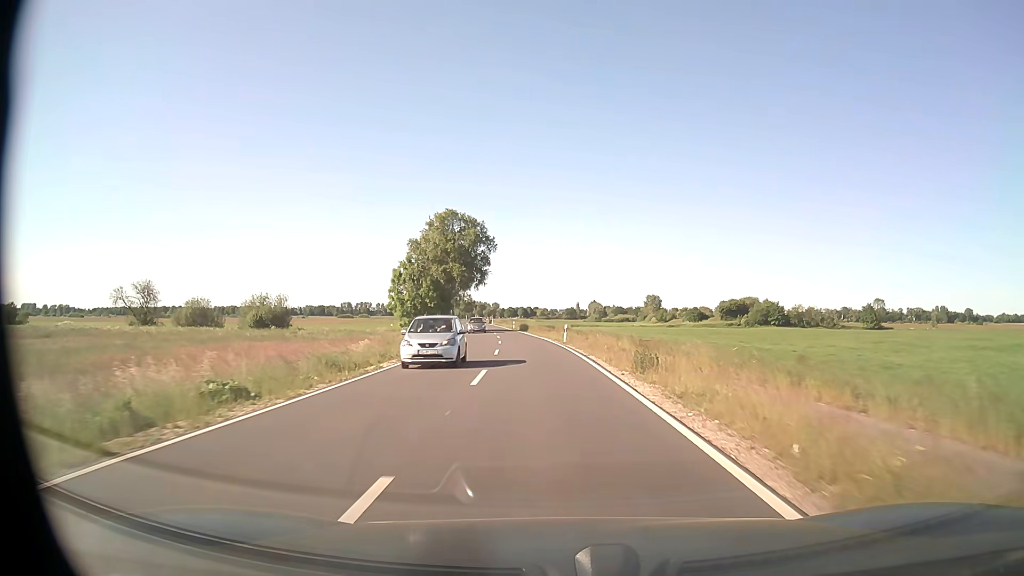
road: secondary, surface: asphalt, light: Day
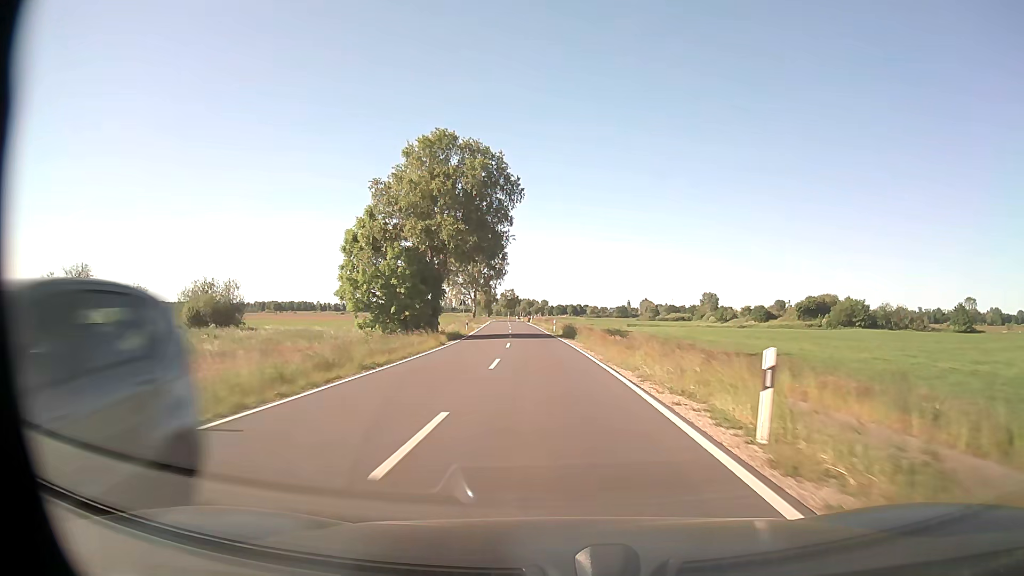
(-1.2, +32.7) m; -4°
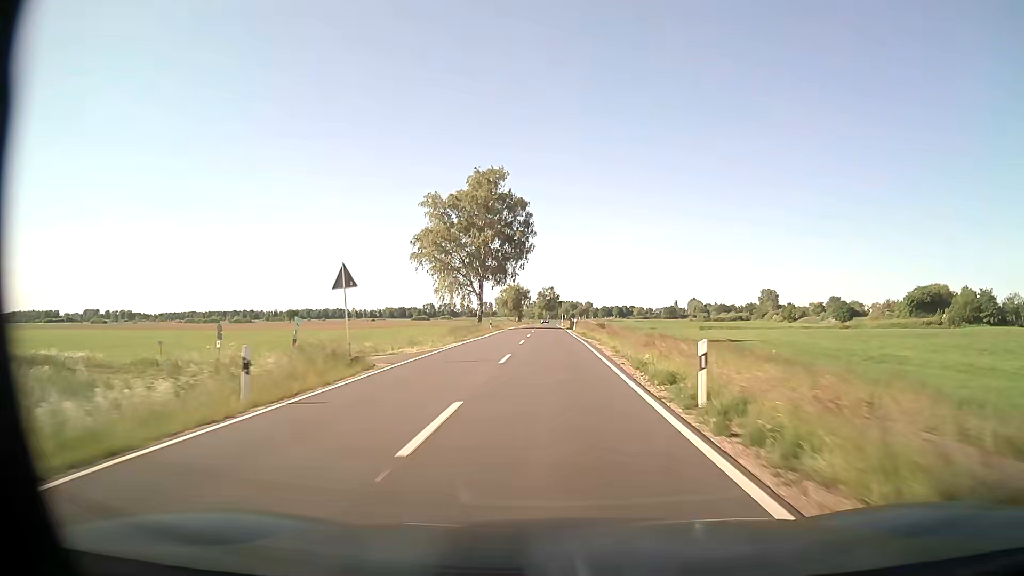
(-1.8, +47.7) m; -4°
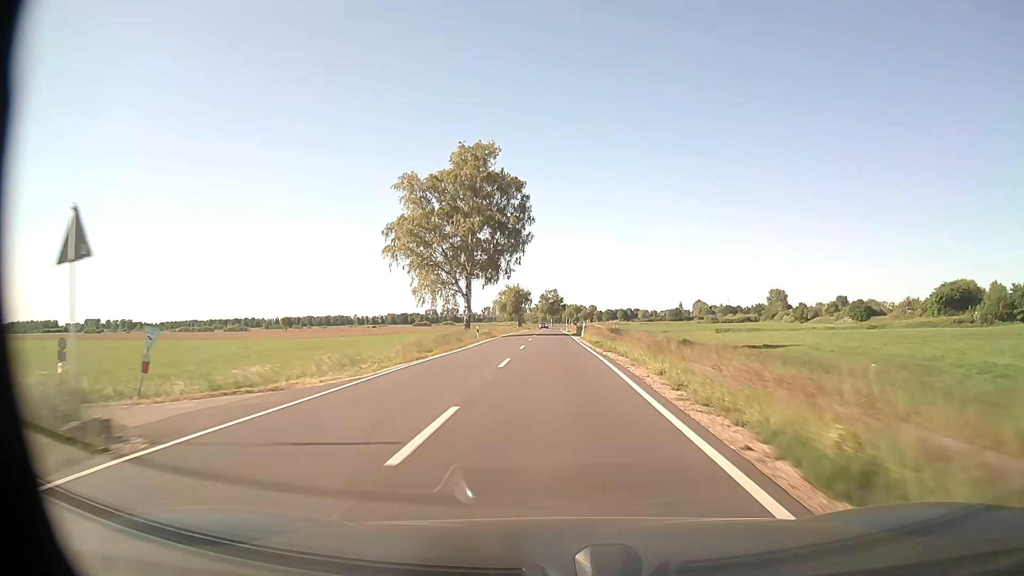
(-0.1, +12.6) m; 0°
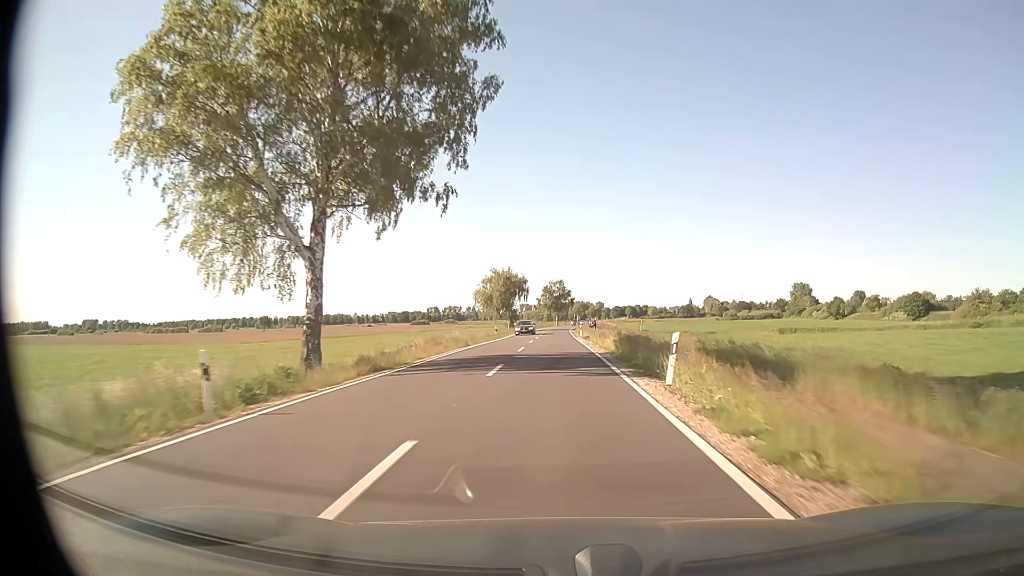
(-0.3, +39.3) m; -1°
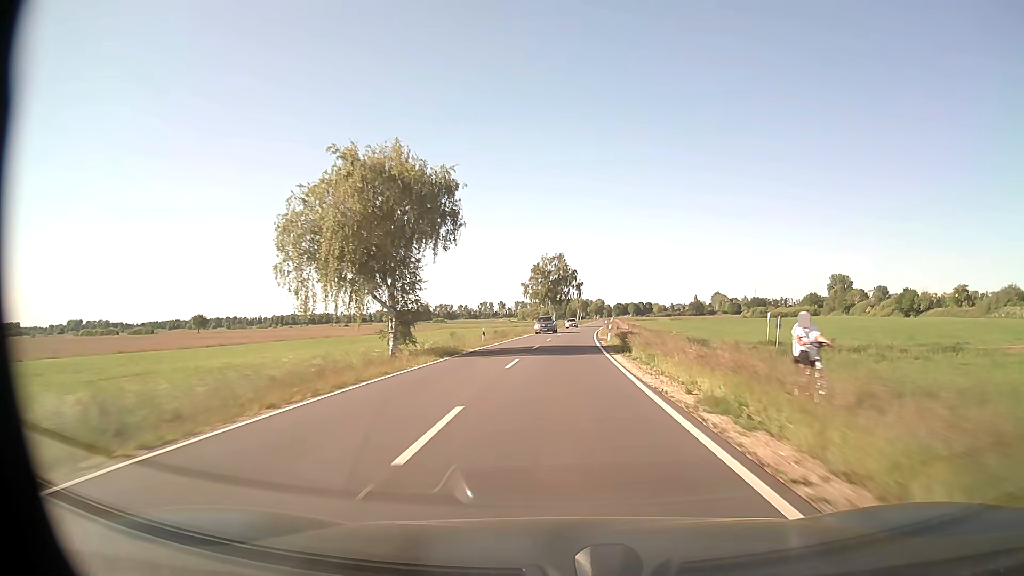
(-0.3, +69.8) m; 0°
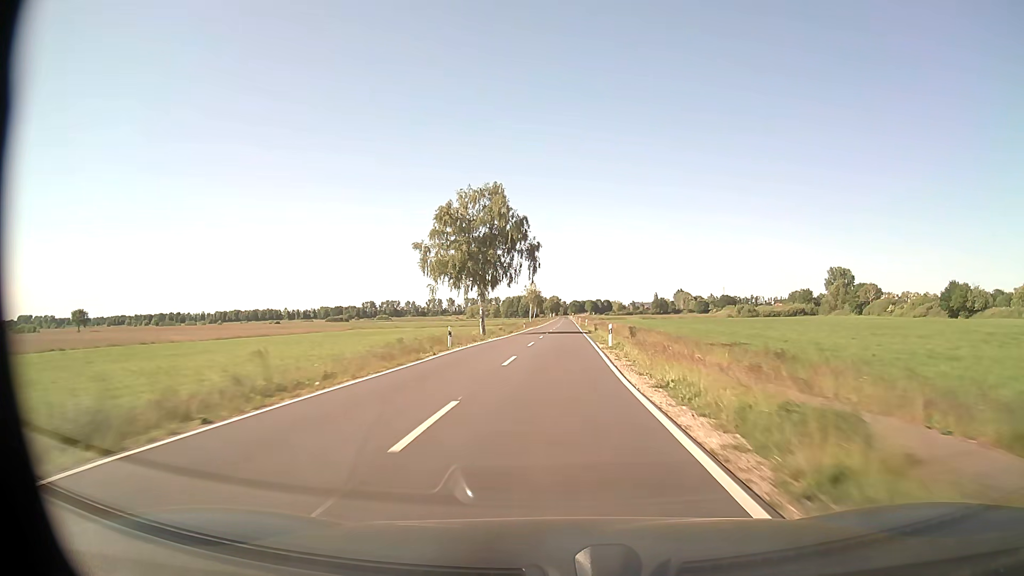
(+1.8, +59.9) m; +4°
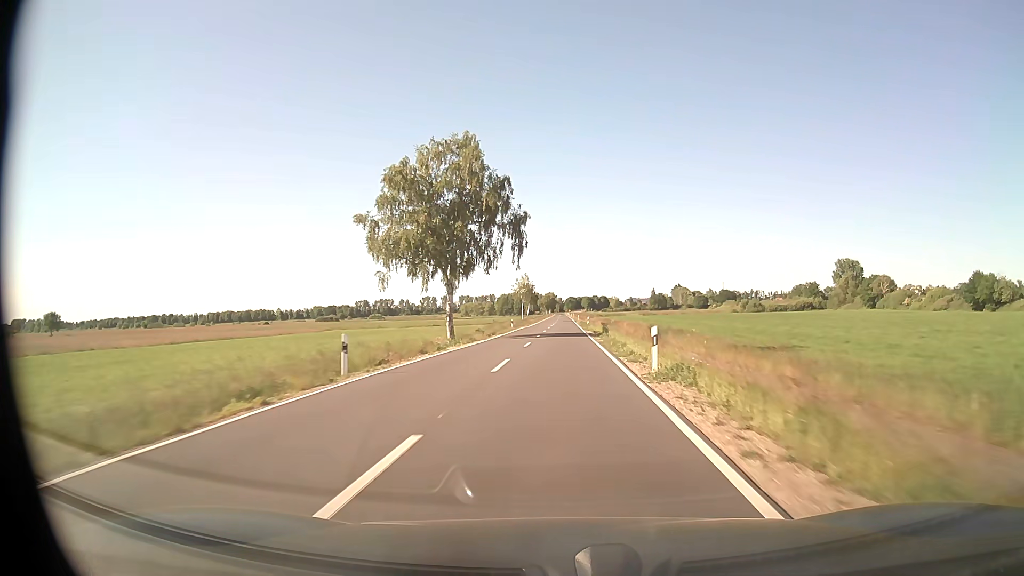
(+0.1, +15.3) m; 0°
(0, +10) (0, +20) (0, +30) (0, +40) (0, +50) (0, +60) (0, +70) (+1, +80) (+1, +90) (+1, +100) m
